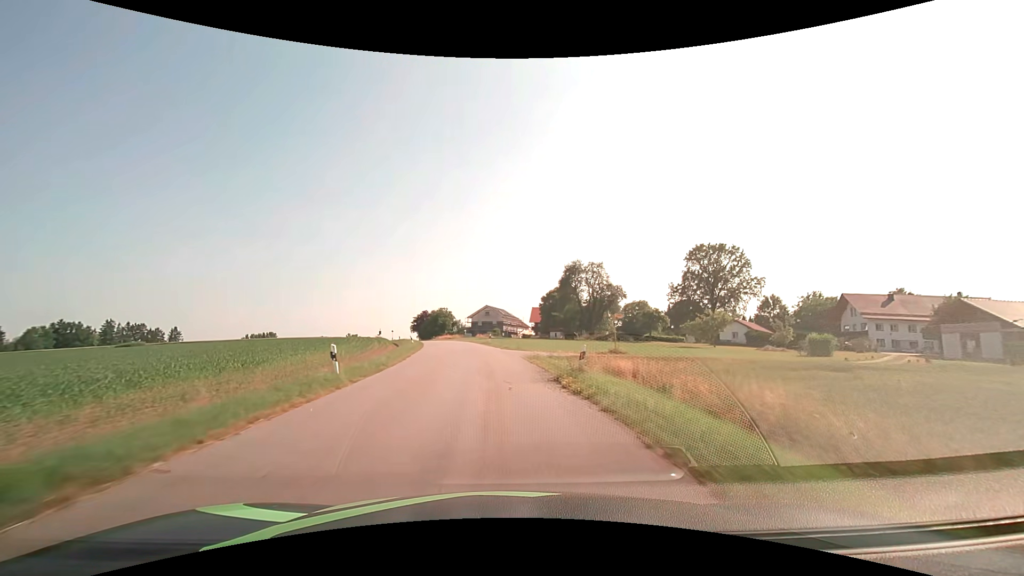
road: tertiary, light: Day
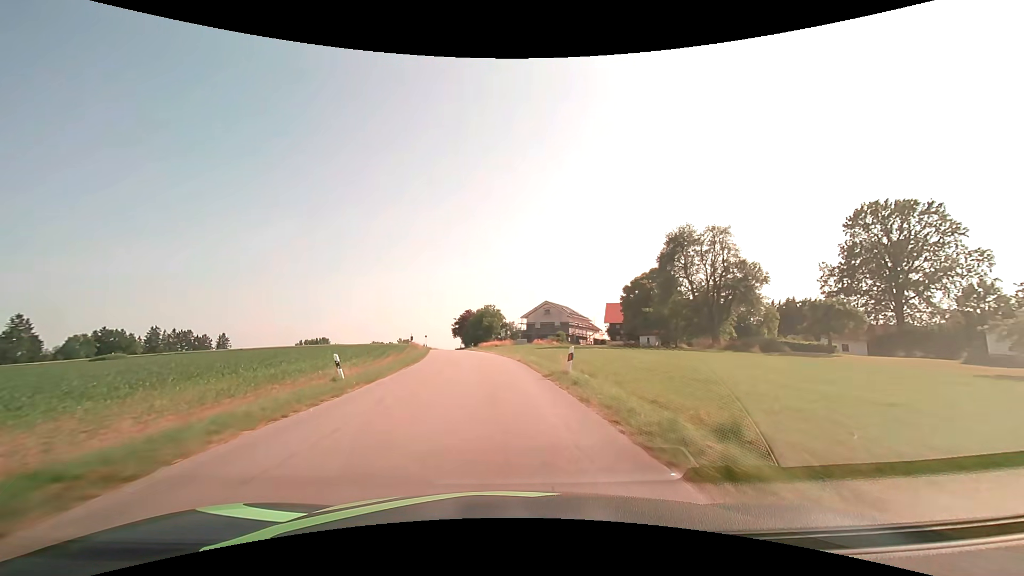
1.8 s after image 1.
(-1.7, +31.8) m; -7°
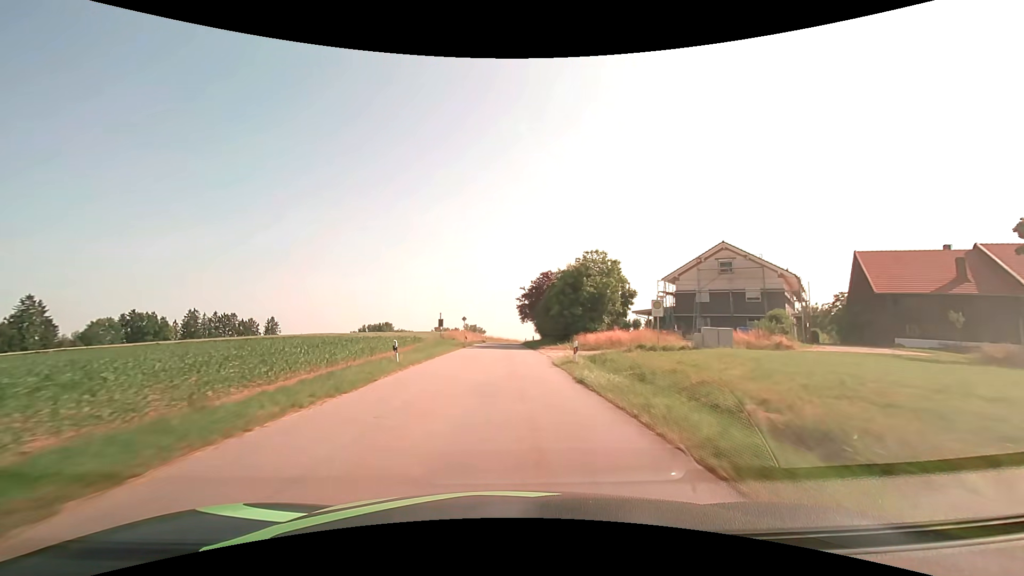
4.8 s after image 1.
(-4.5, +53.1) m; -8°
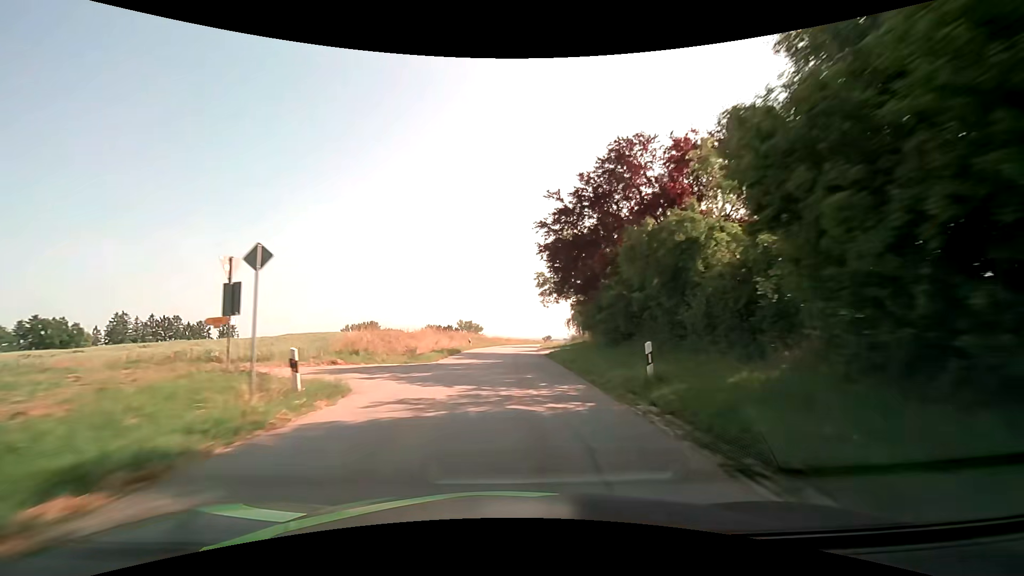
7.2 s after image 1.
(-0.2, +43.3) m; 0°
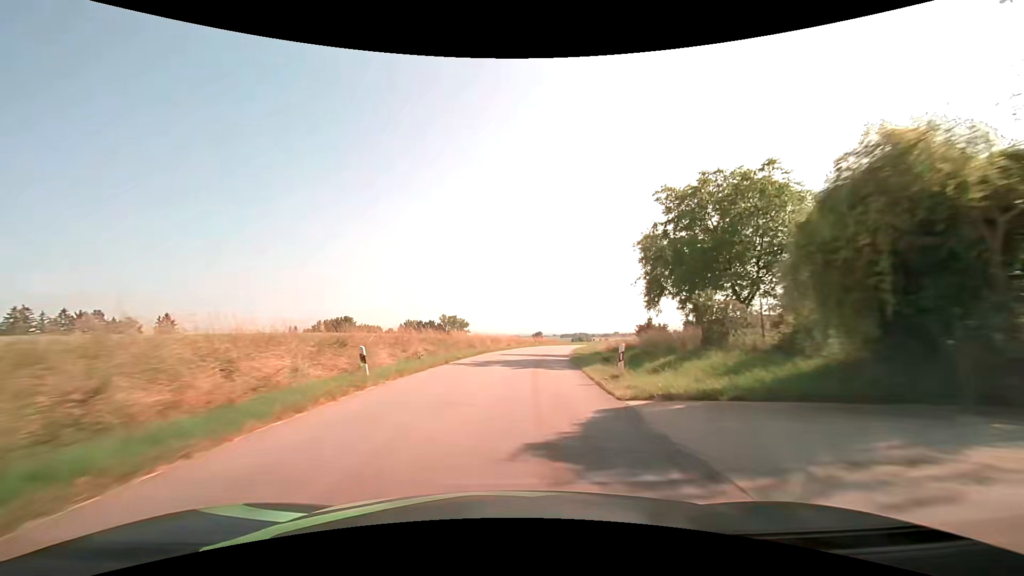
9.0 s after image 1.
(0.0, +32.7) m; +1°
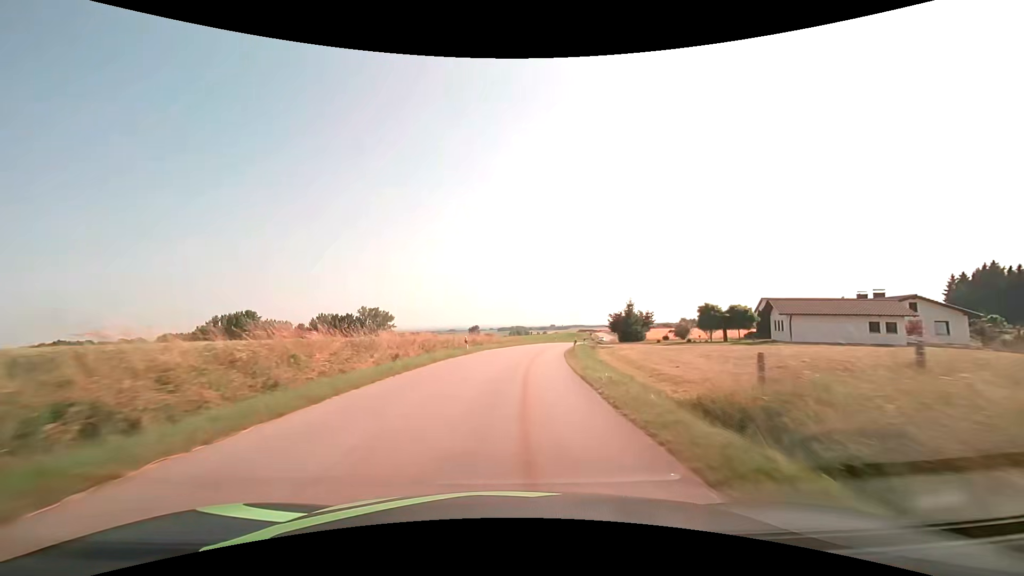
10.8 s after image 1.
(+2.2, +32.6) m; +8°
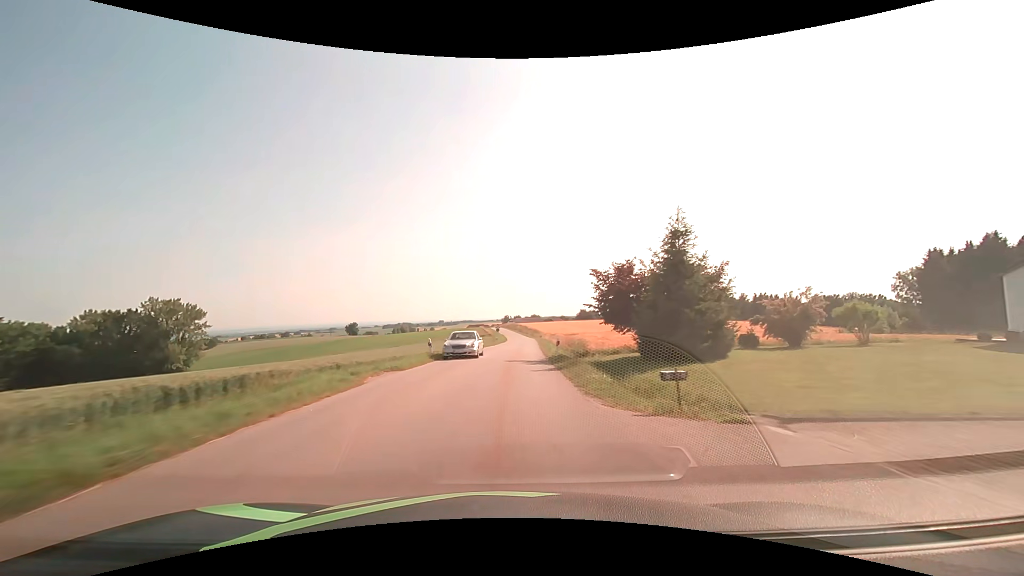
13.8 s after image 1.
(+5.5, +54.2) m; +12°
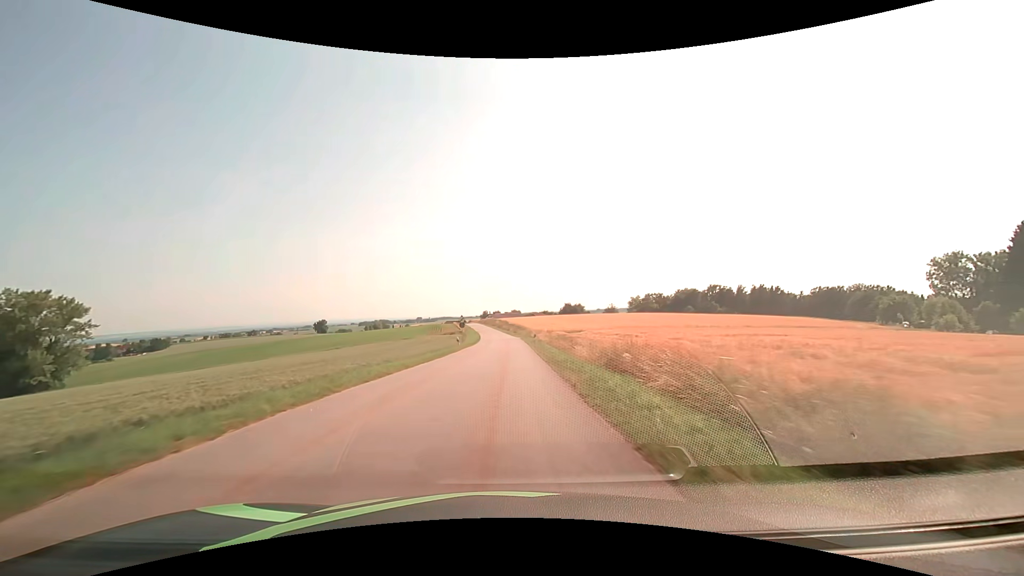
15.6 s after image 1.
(+1.0, +32.7) m; +3°
(0, +10) (0, +20) (0, +30) (0, +40) (0, +50) (0, +60) (0, +70) (-1, +80) (-1, +90) (-2, +100) m
